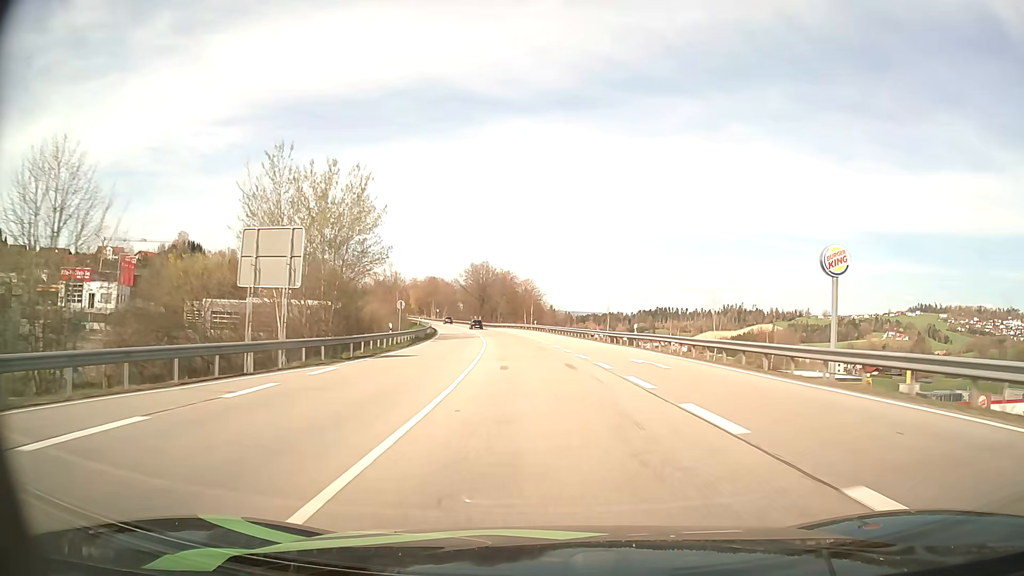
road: primary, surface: asphalt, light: Day
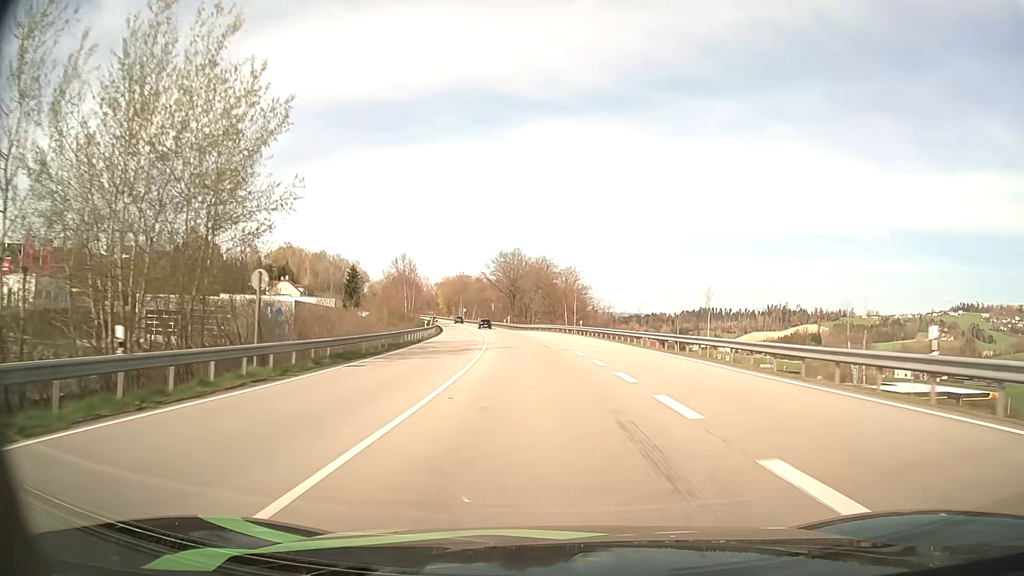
(-0.9, +28.7) m; -3°
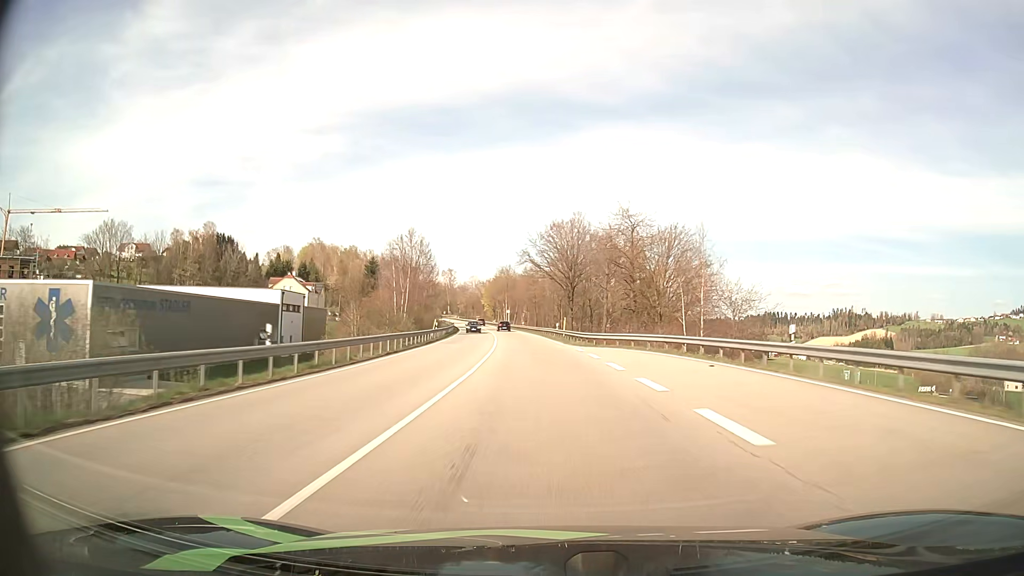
(-2.1, +44.0) m; -5°
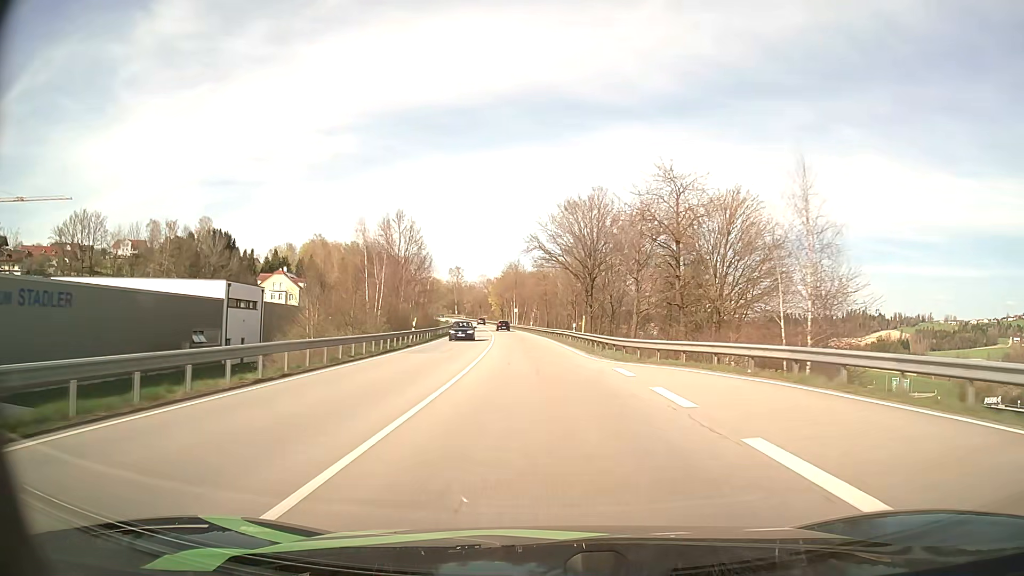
(-0.2, +14.9) m; -1°
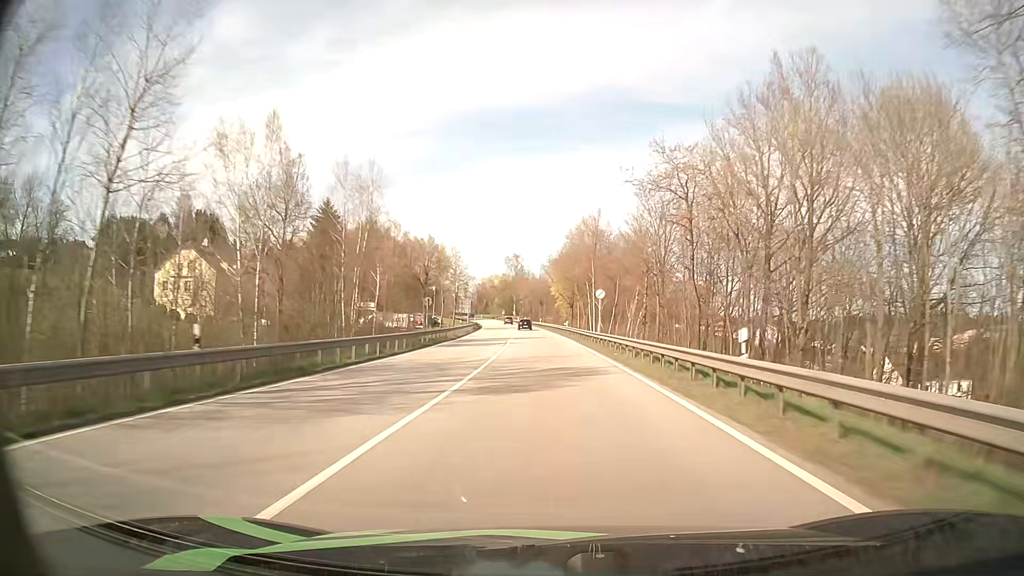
(-3.9, +74.8) m; -6°
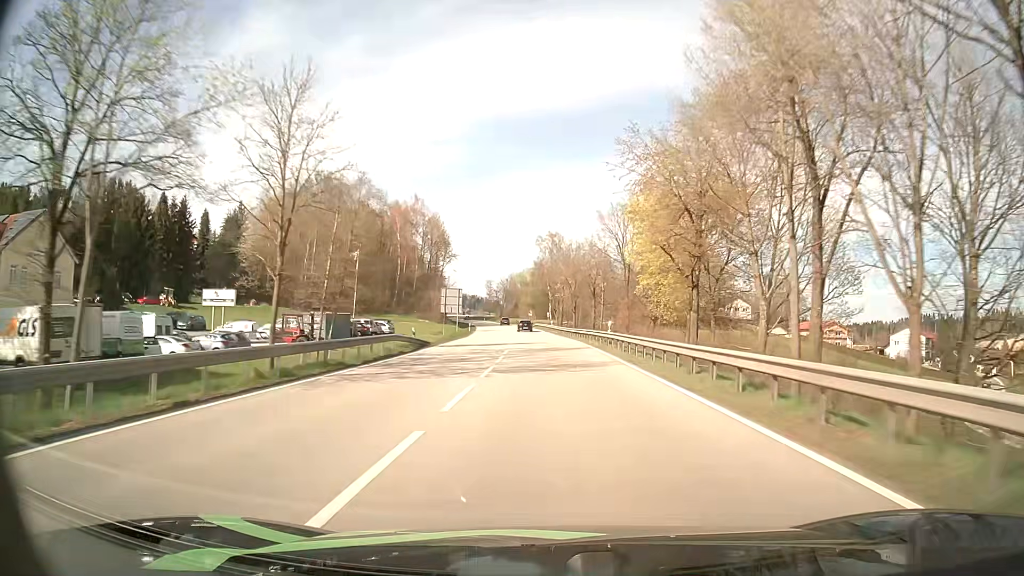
(-2.3, +74.8) m; -4°
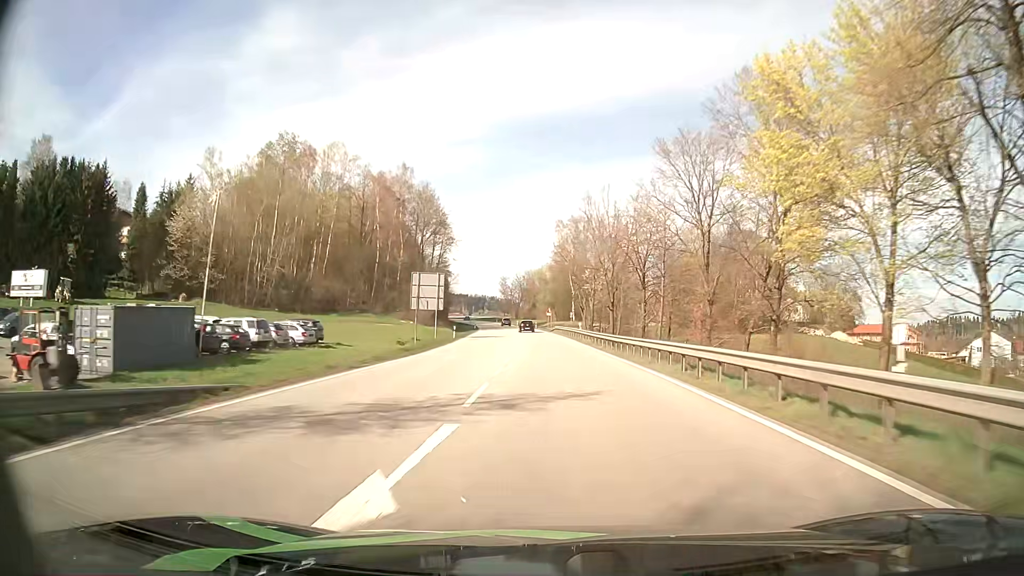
(-0.4, +29.4) m; -2°
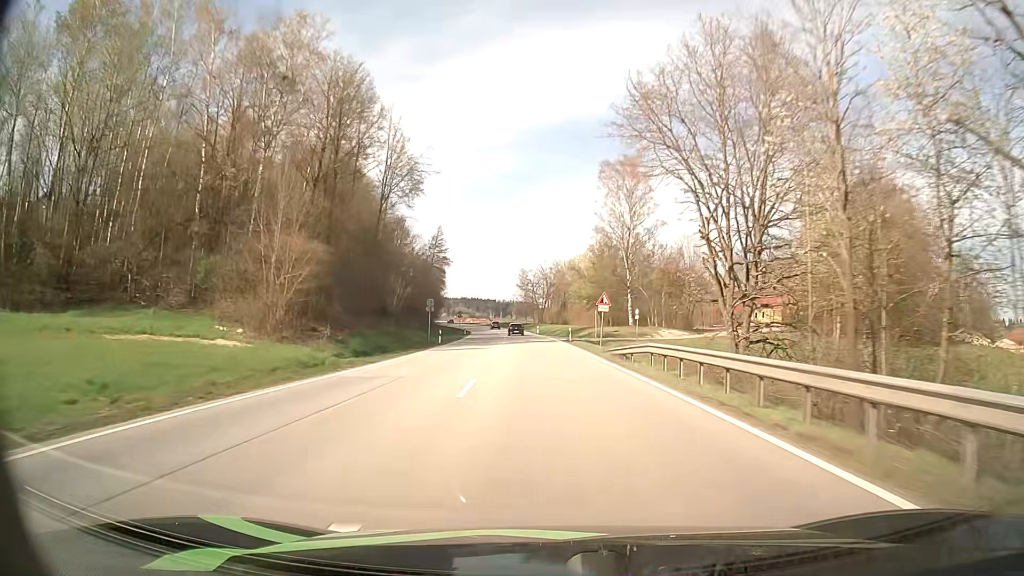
(-1.3, +58.0) m; -2°
(0, +10) (0, +20) (-1, +30) (-1, +40) (-1, +50) (-2, +60) (-3, +70) (-4, +80) (-5, +90) (-6, +100) m
